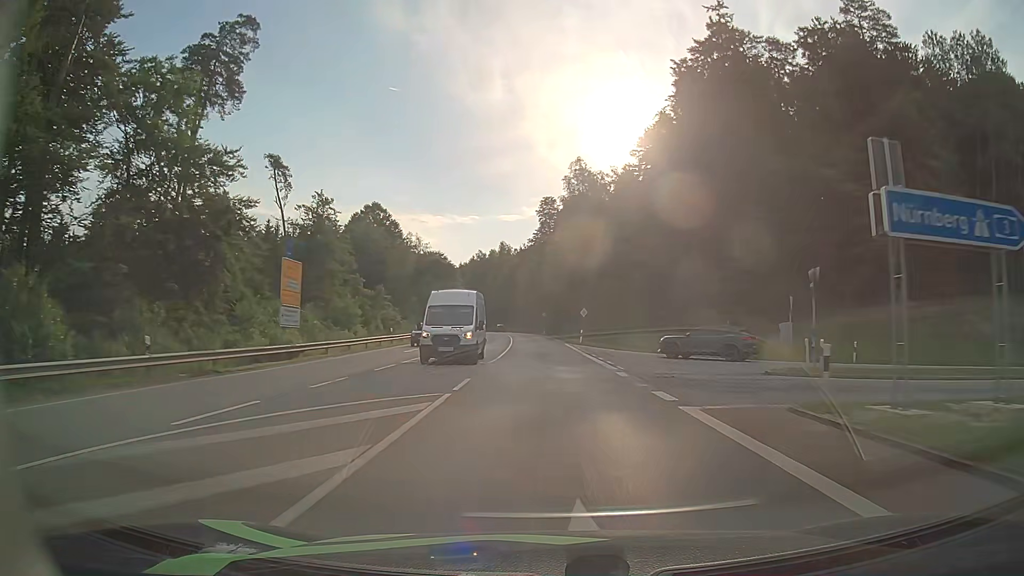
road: secondary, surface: asphalt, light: Day
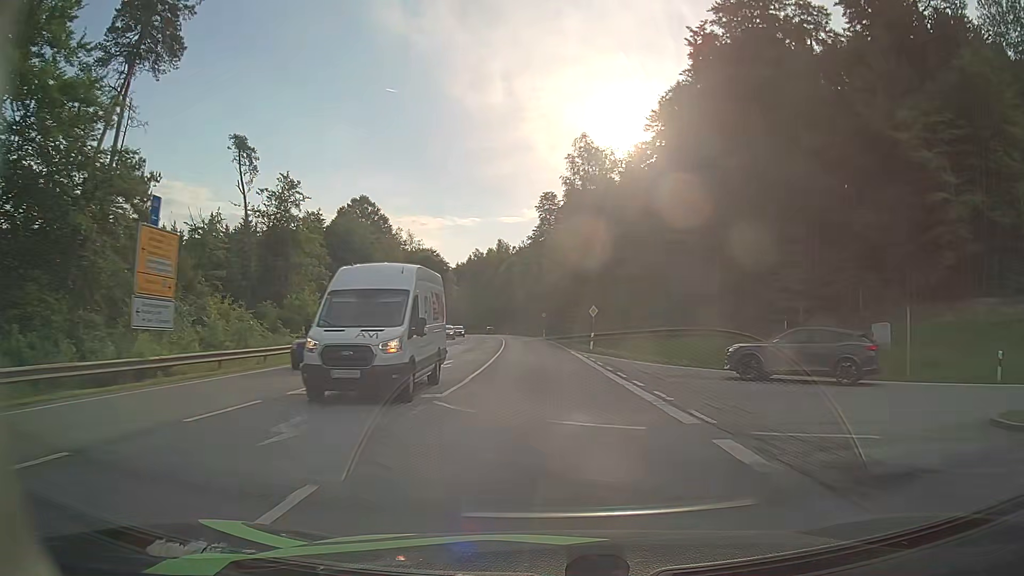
(0.0, +11.5) m; 0°
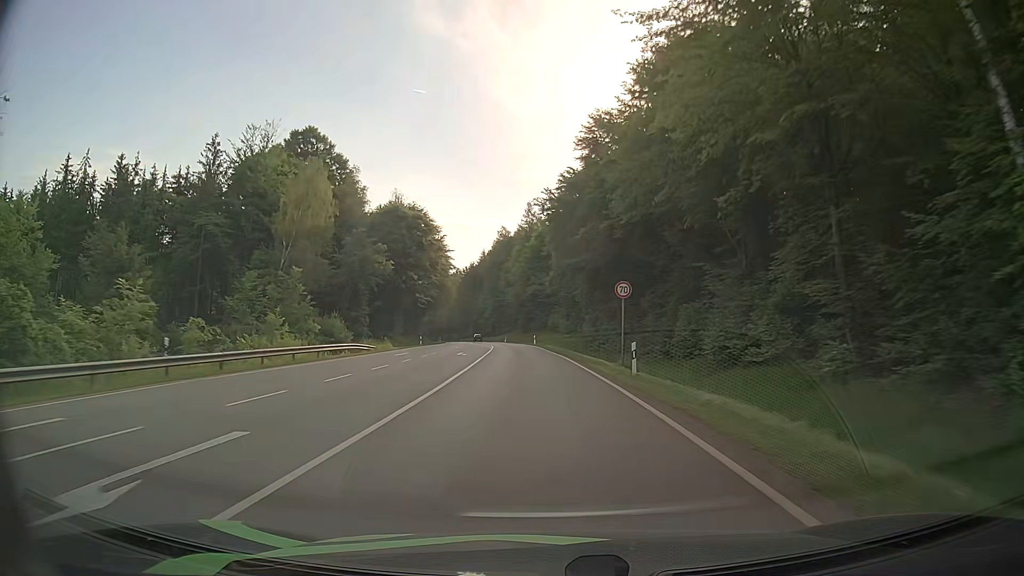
(-1.5, +59.9) m; -4°
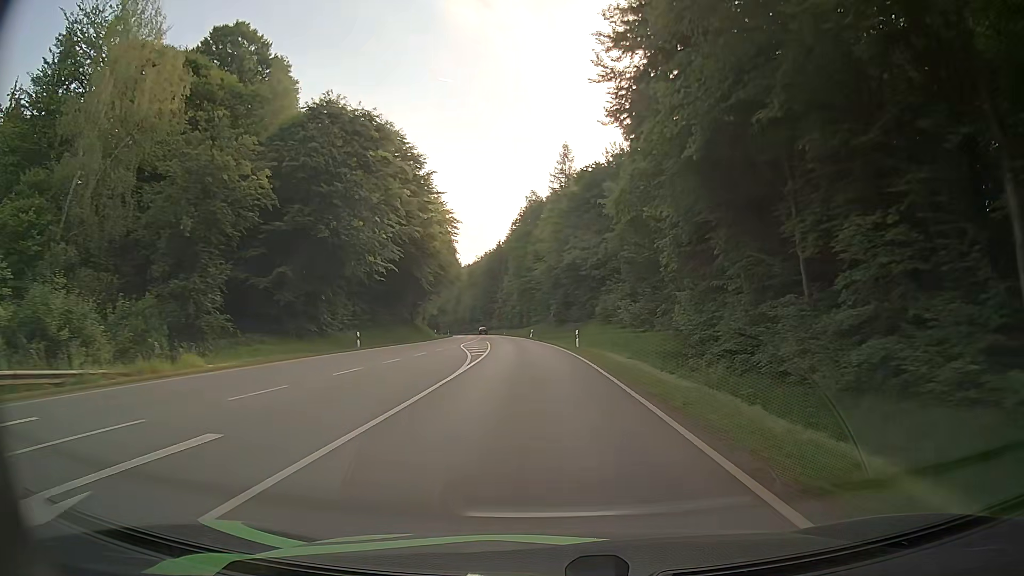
(-1.1, +35.9) m; -3°
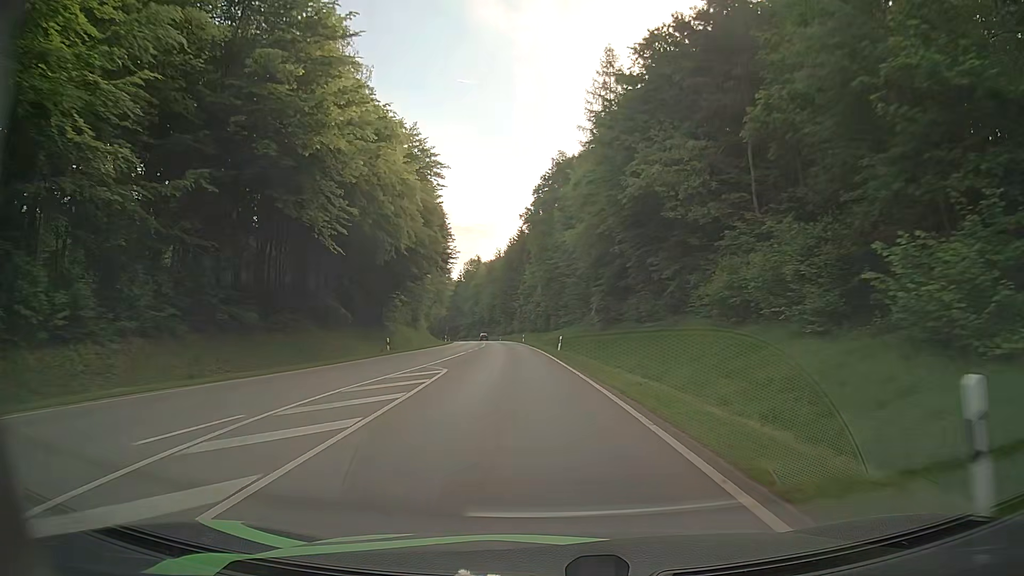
(-0.7, +34.5) m; -3°
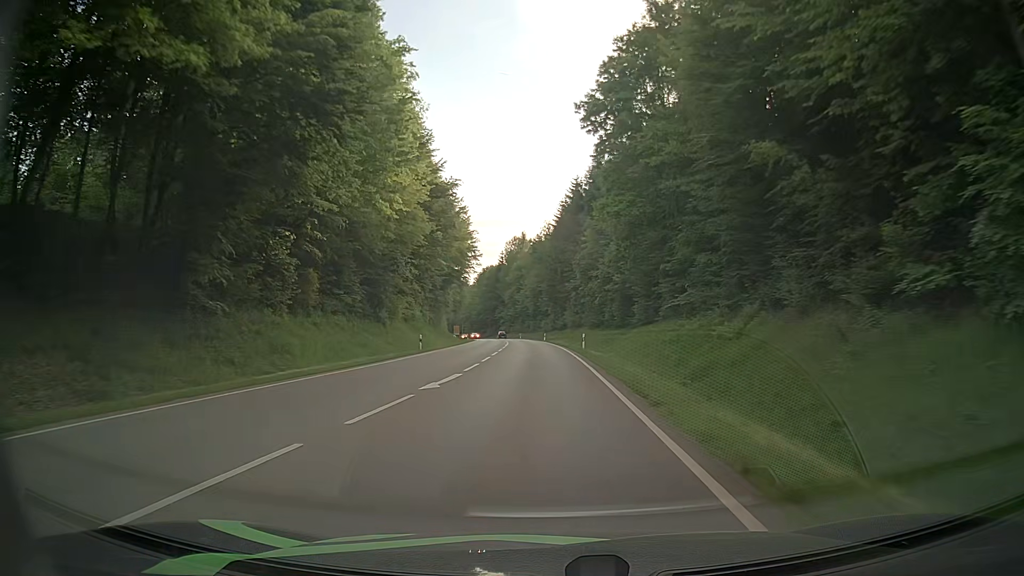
(-1.9, +46.3) m; -4°
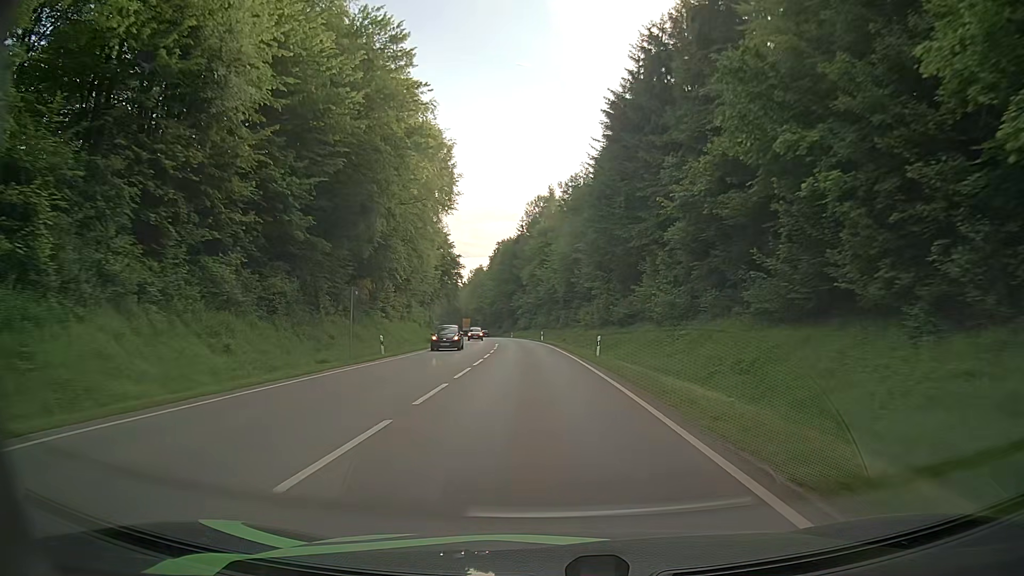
(-1.6, +58.1) m; -3°
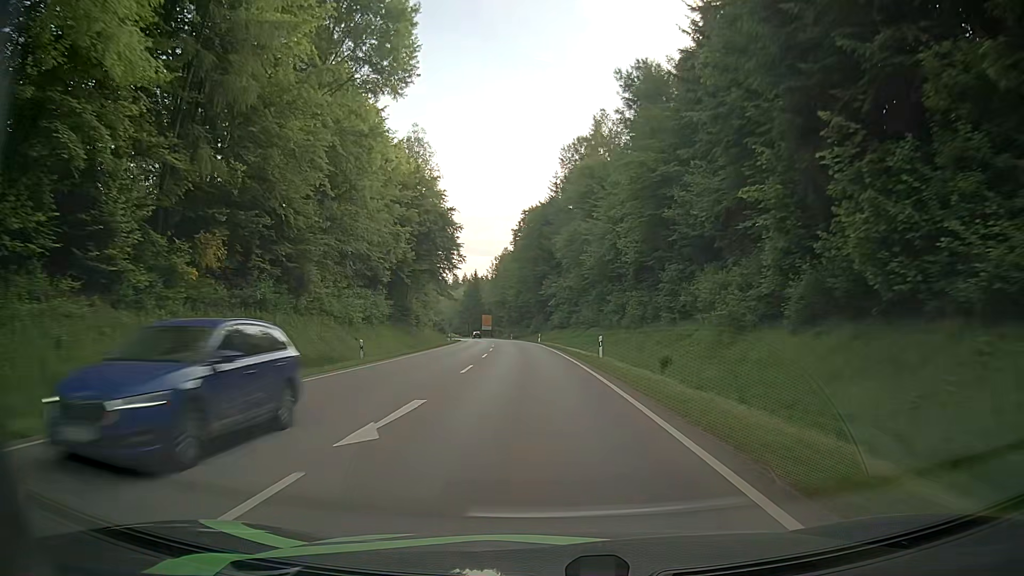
(-1.4, +45.9) m; -3°
(0, +10) (0, +20) (-1, +30) (-1, +40) (-2, +50) (-2, +60) (-3, +70) (-4, +80) (-5, +90) (-6, +100) m
